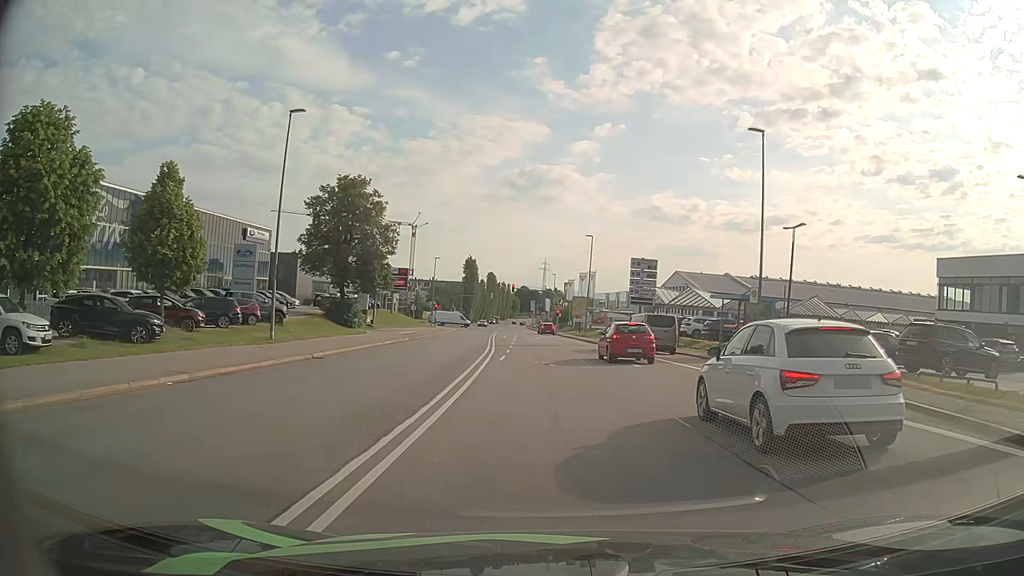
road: secondary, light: Day
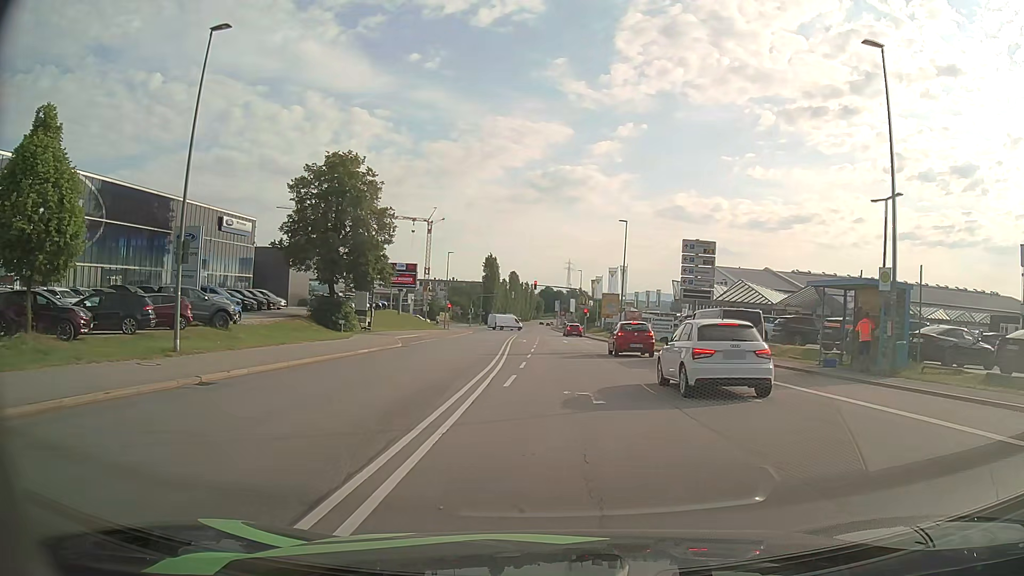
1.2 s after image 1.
(-0.3, +10.2) m; -3°
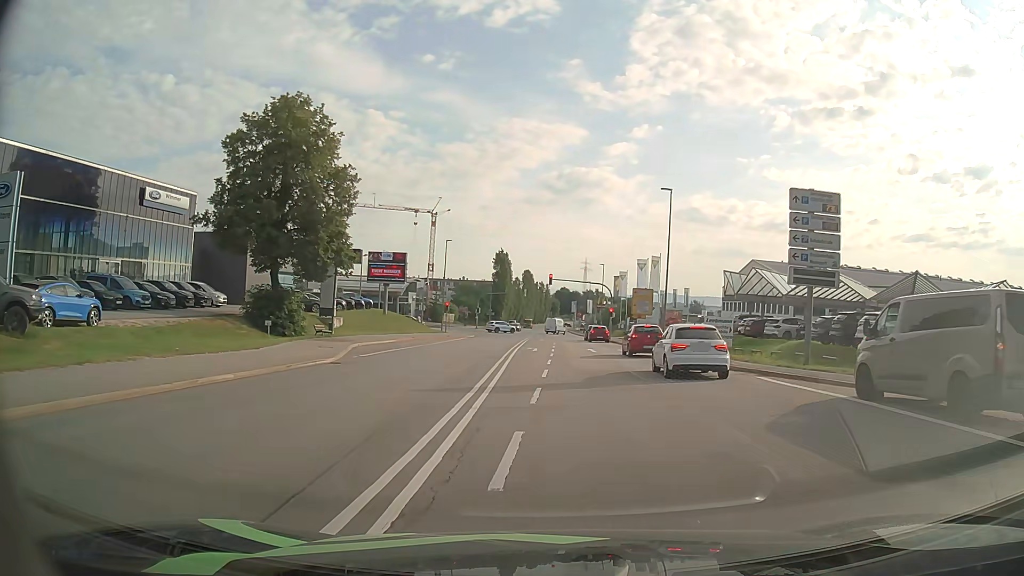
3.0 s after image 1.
(-0.2, +14.8) m; -2°
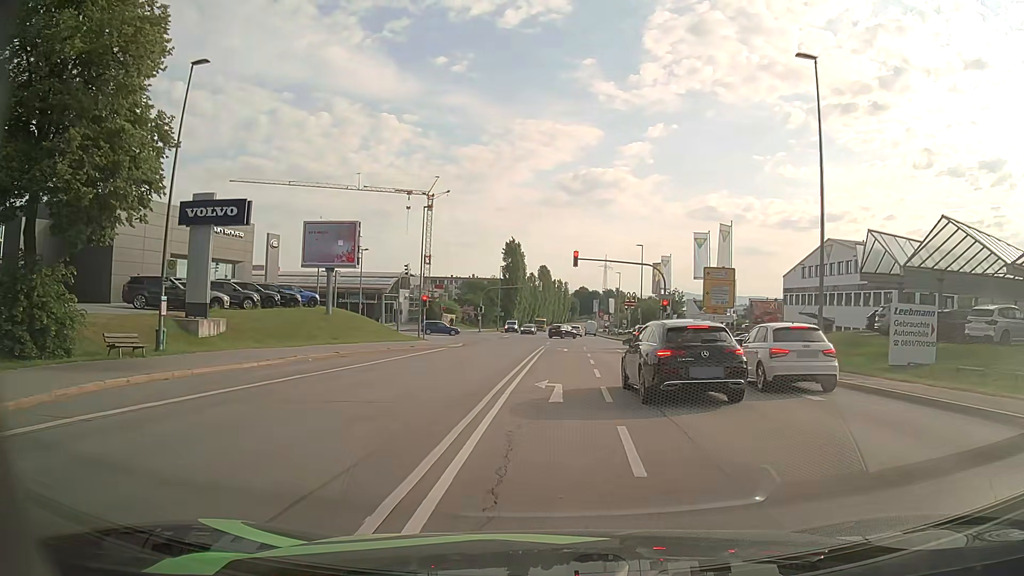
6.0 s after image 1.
(-0.3, +23.1) m; -1°
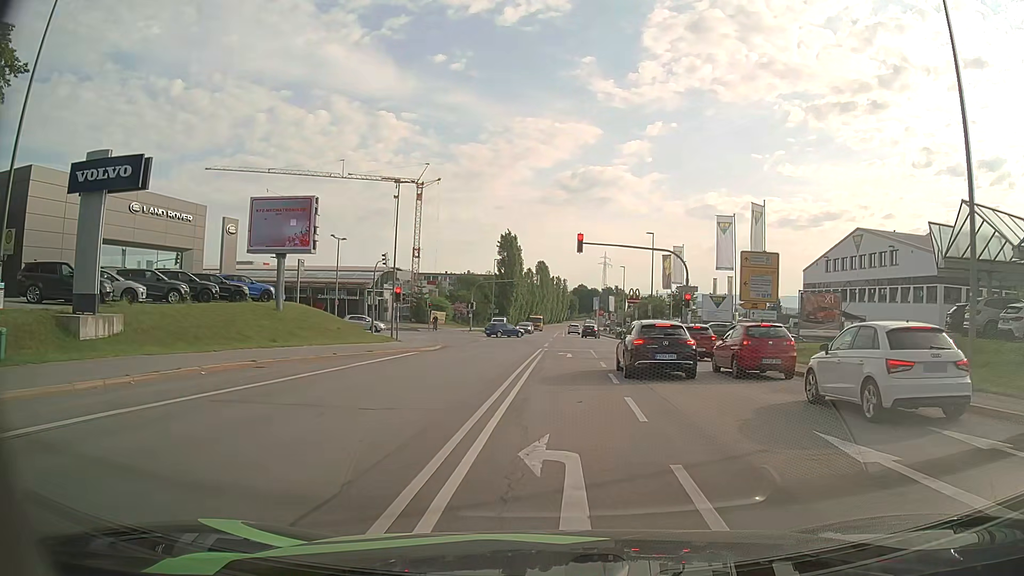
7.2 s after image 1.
(0.0, +8.5) m; 0°
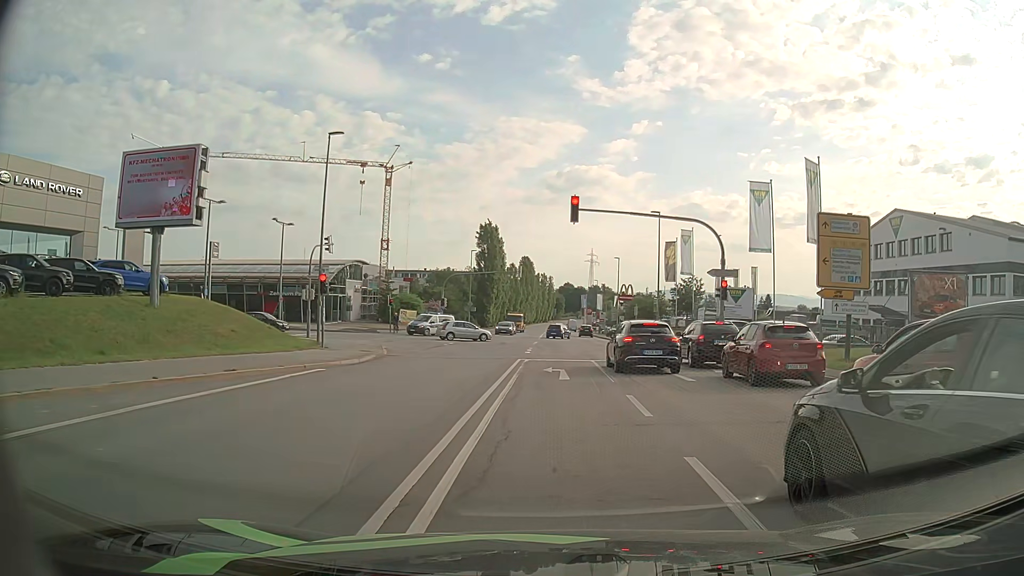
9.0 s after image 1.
(+0.2, +11.7) m; +1°
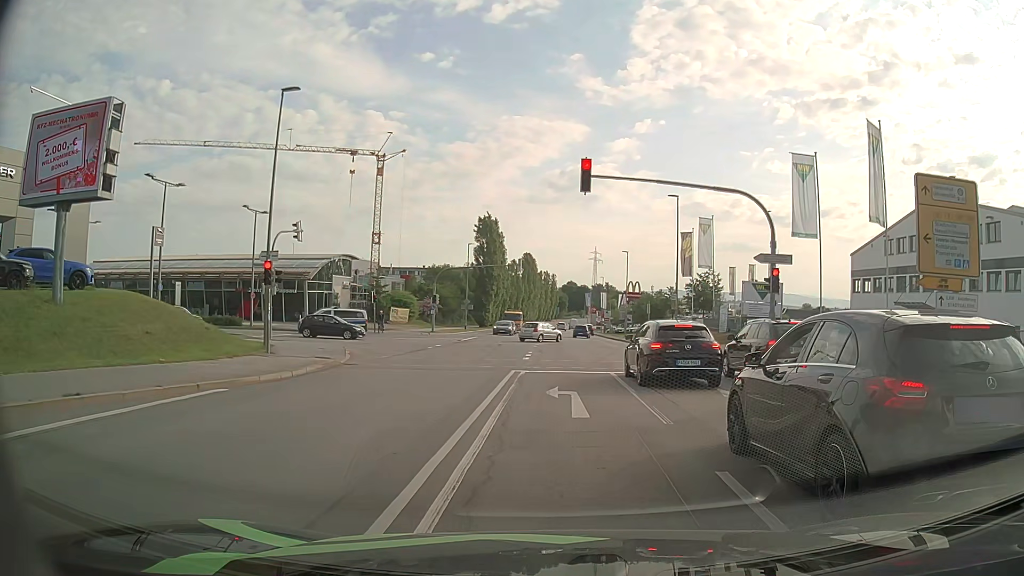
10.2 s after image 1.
(+0.1, +6.4) m; 0°
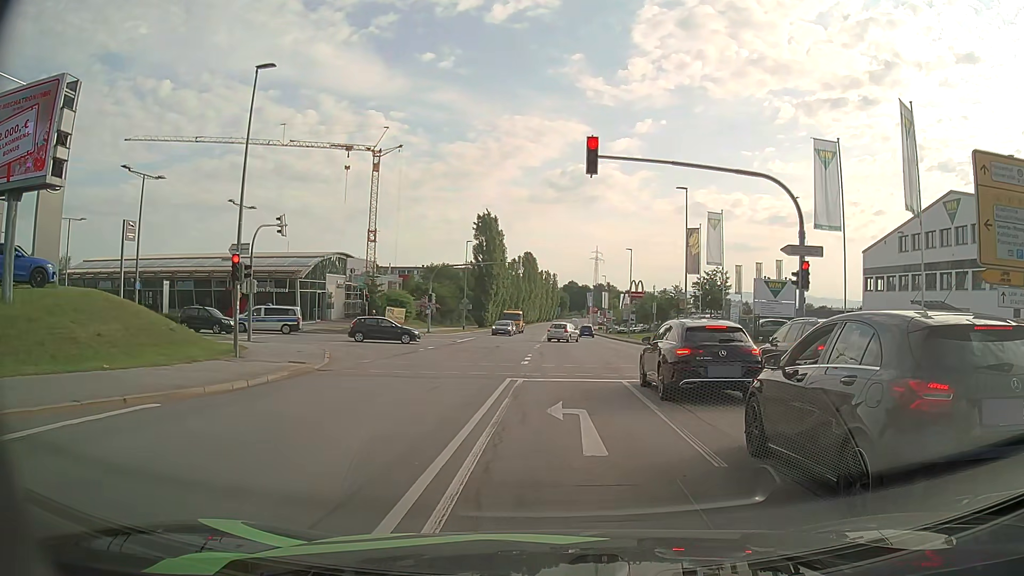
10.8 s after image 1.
(0.0, +2.7) m; 0°
